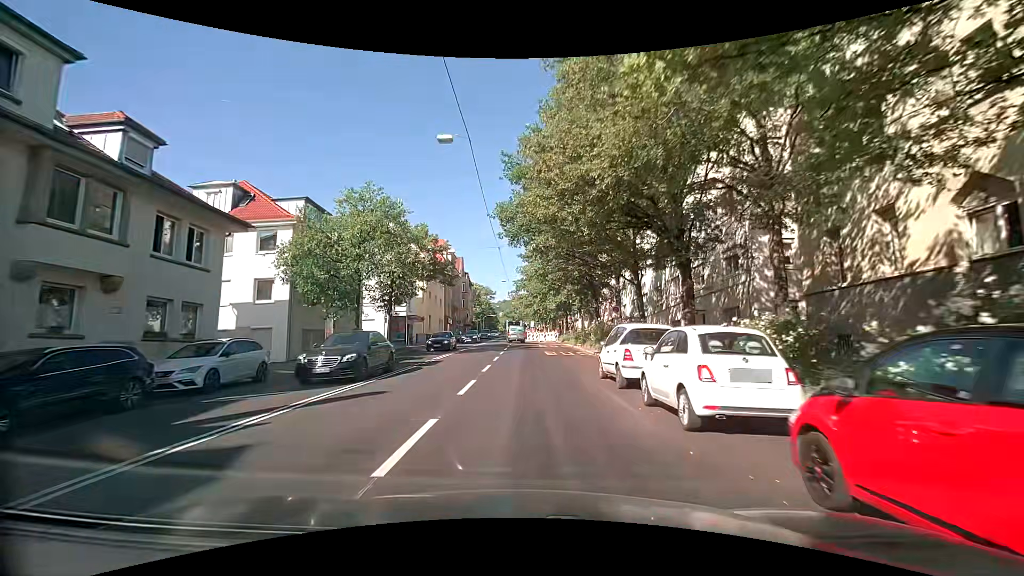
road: secondary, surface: asphalt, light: Day
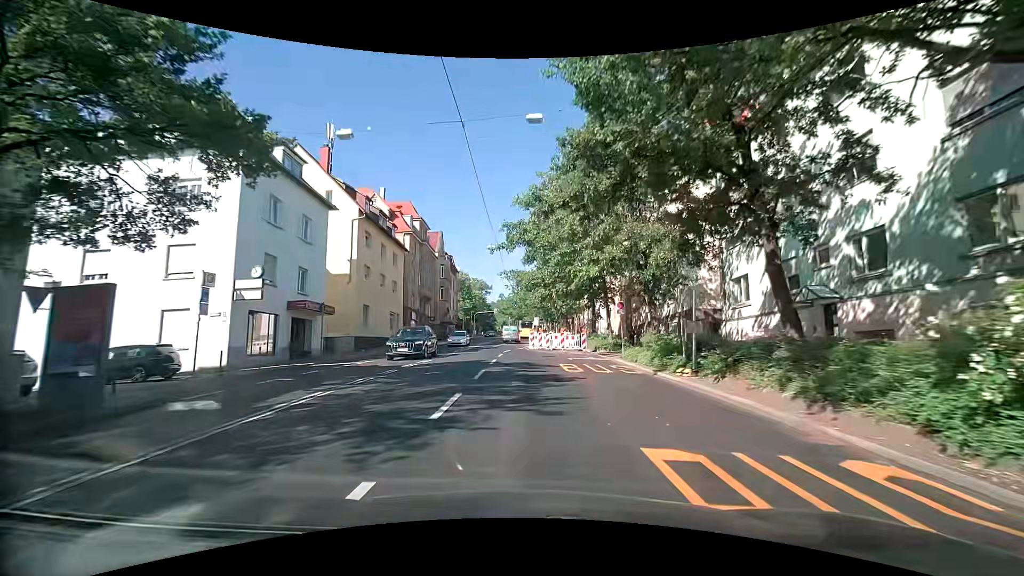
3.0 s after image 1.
(-0.6, +27.3) m; -1°
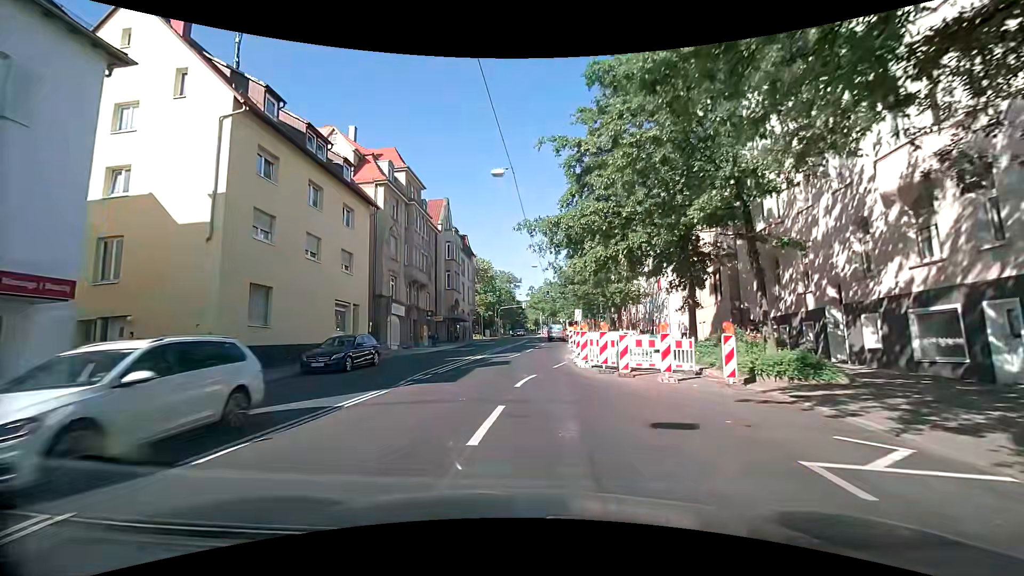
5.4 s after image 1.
(-0.4, +19.7) m; -4°
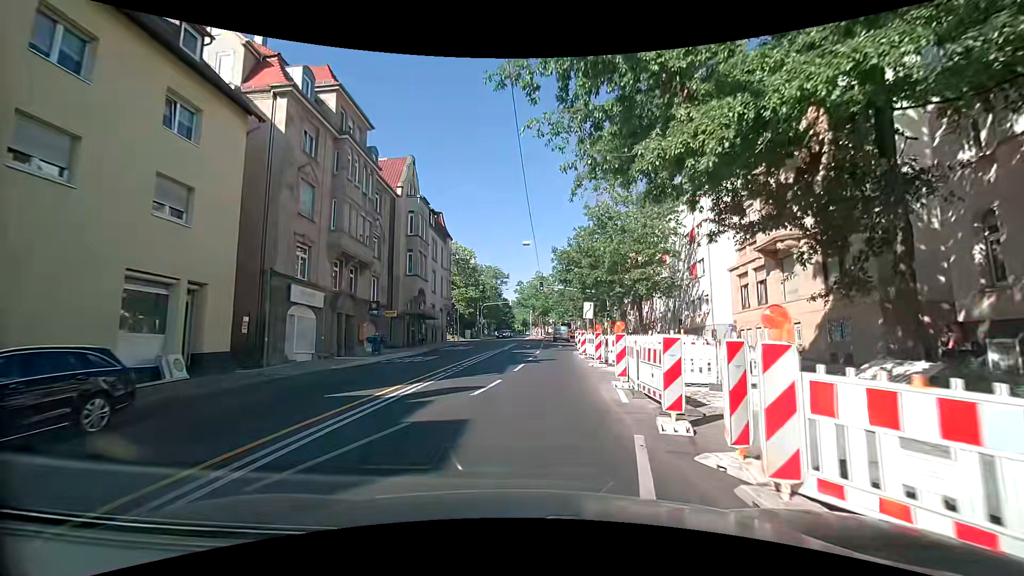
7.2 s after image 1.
(-0.1, +14.1) m; +1°
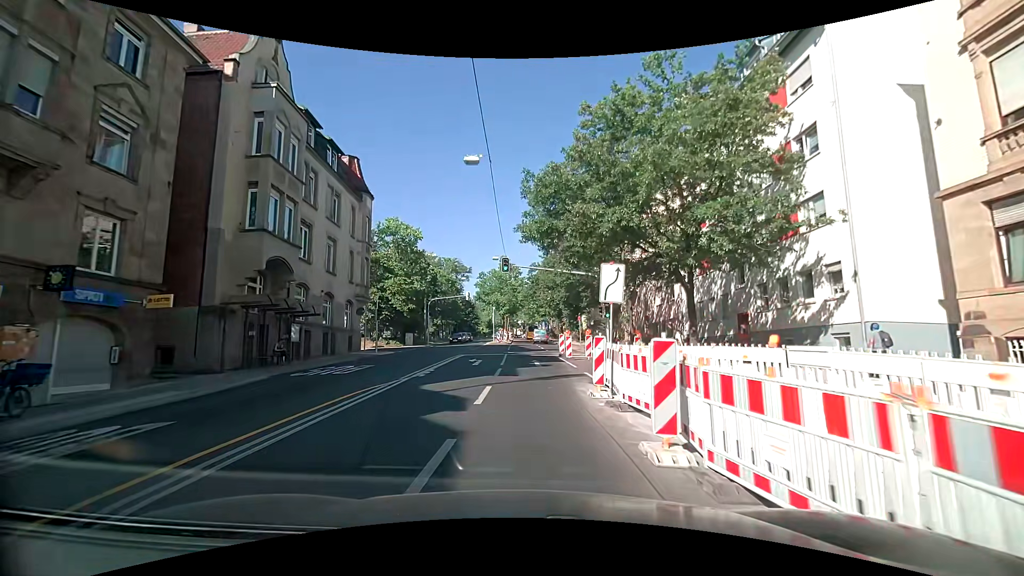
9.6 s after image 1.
(+0.8, +19.3) m; +3°
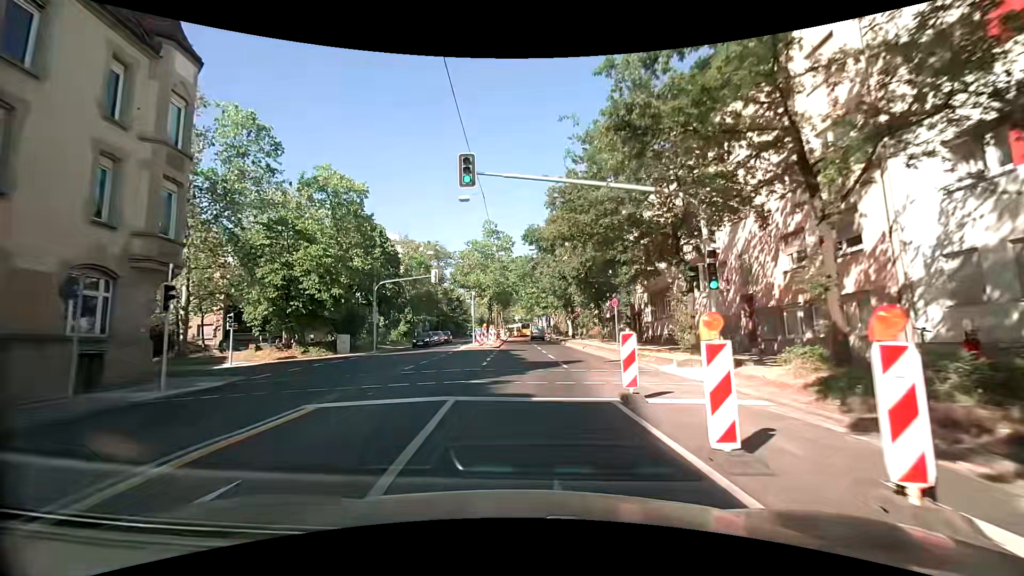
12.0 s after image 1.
(+0.4, +20.8) m; +1°
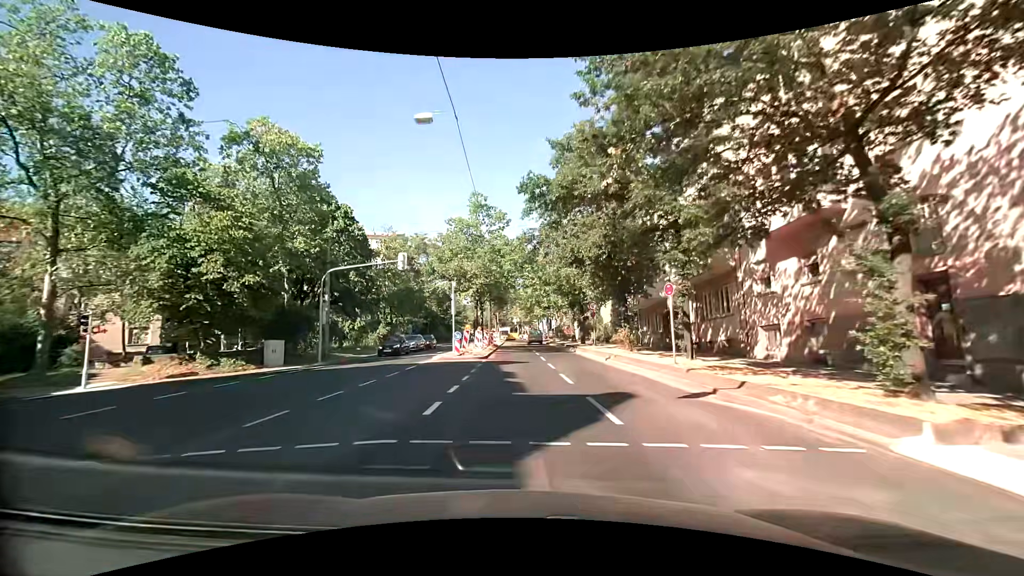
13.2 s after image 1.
(0.0, +10.5) m; 0°
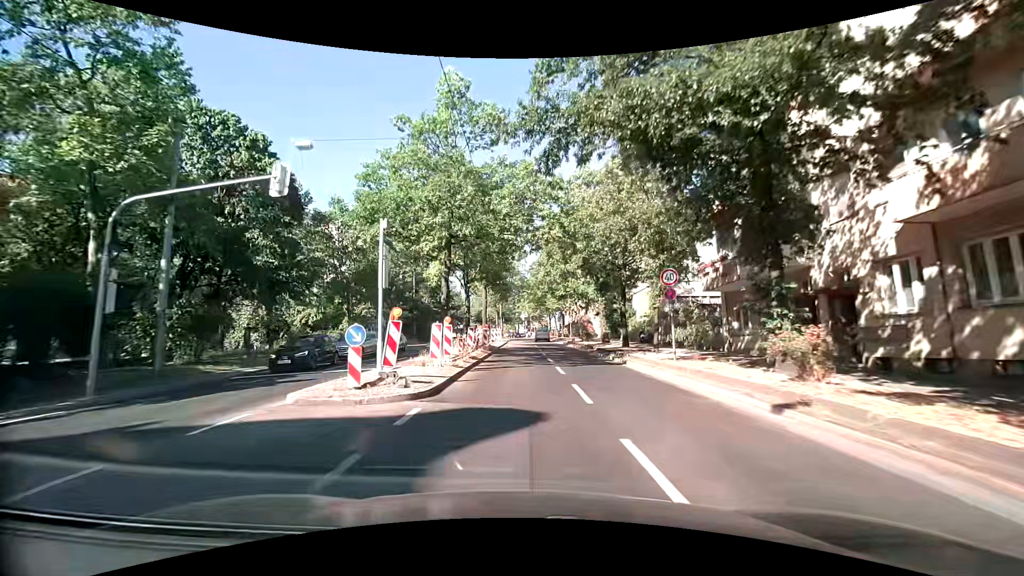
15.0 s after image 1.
(+0.1, +16.5) m; 0°
(0, +10) (+1, +20) (+1, +30) (+2, +40) (+2, +50) (+2, +60) (+2, +70) (+2, +80) (+2, +90) (+1, +100) m
